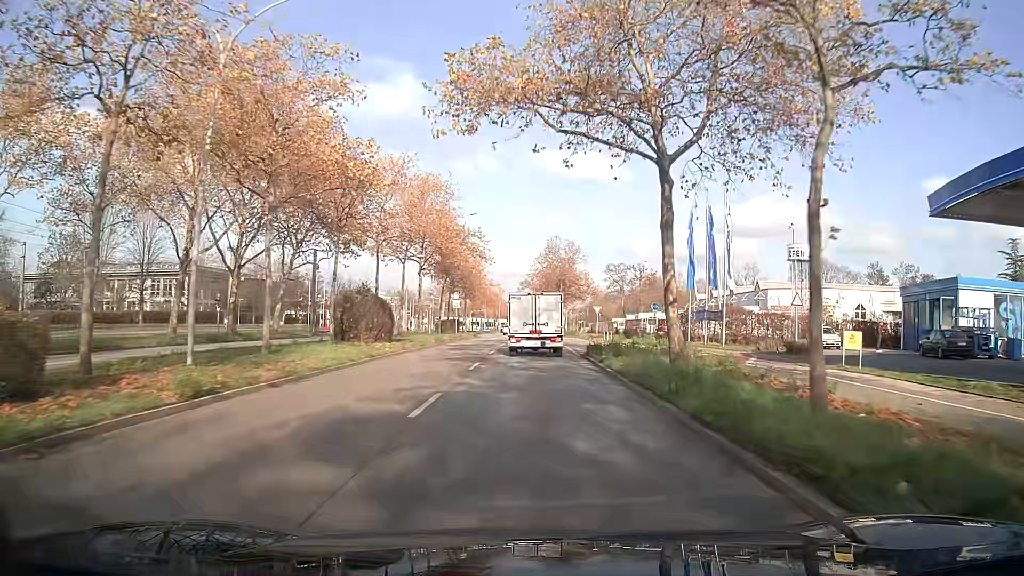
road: primary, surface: asphalt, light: Day
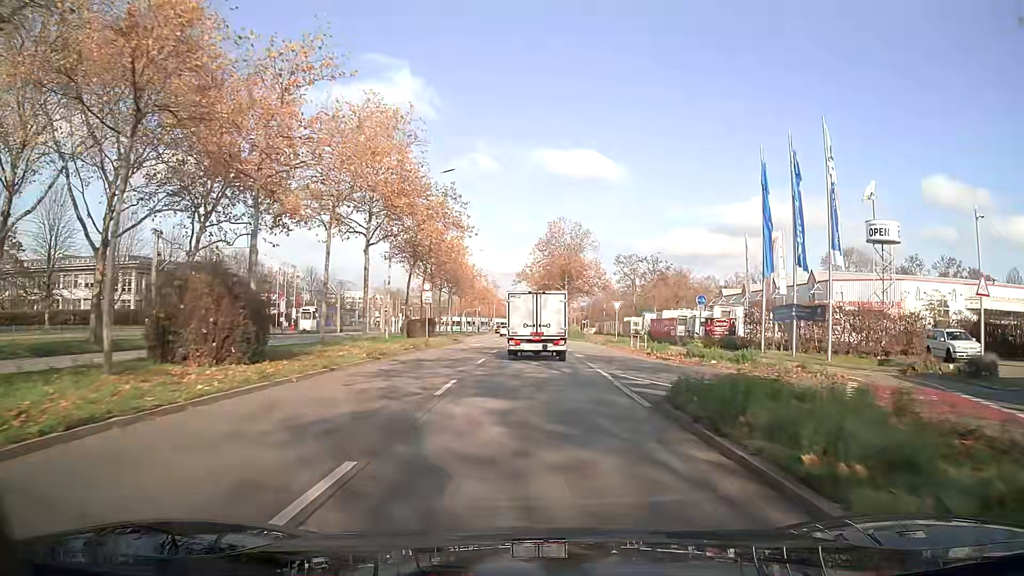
(0.0, +15.5) m; 0°
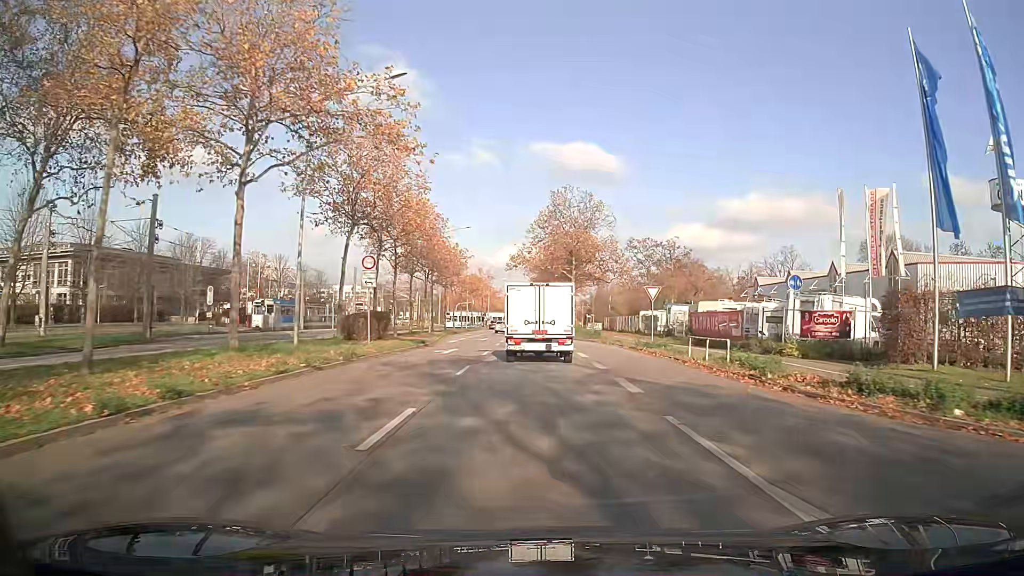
(0.0, +14.6) m; 0°
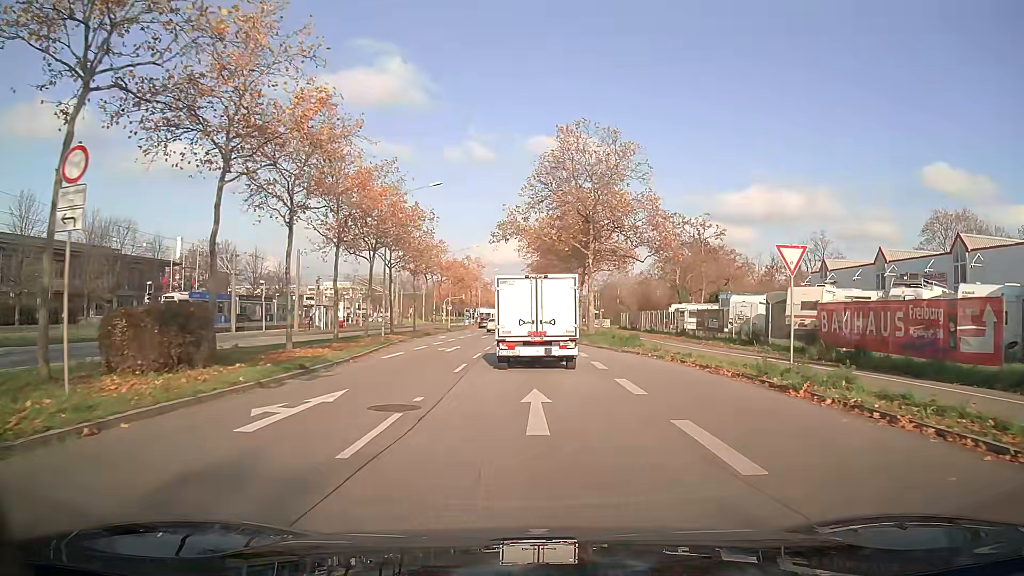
(+0.1, +18.4) m; 0°
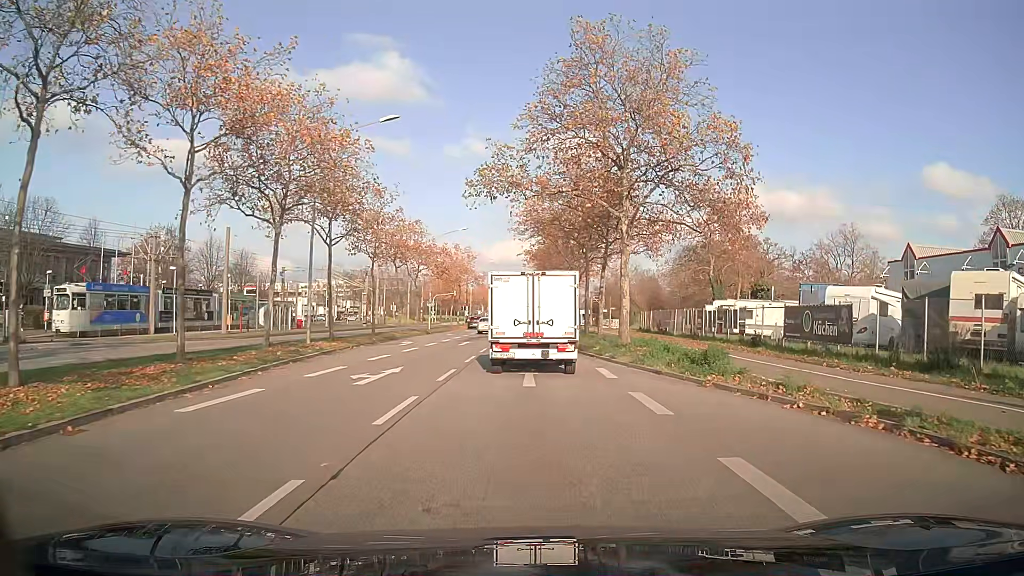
(0.0, +14.1) m; 0°
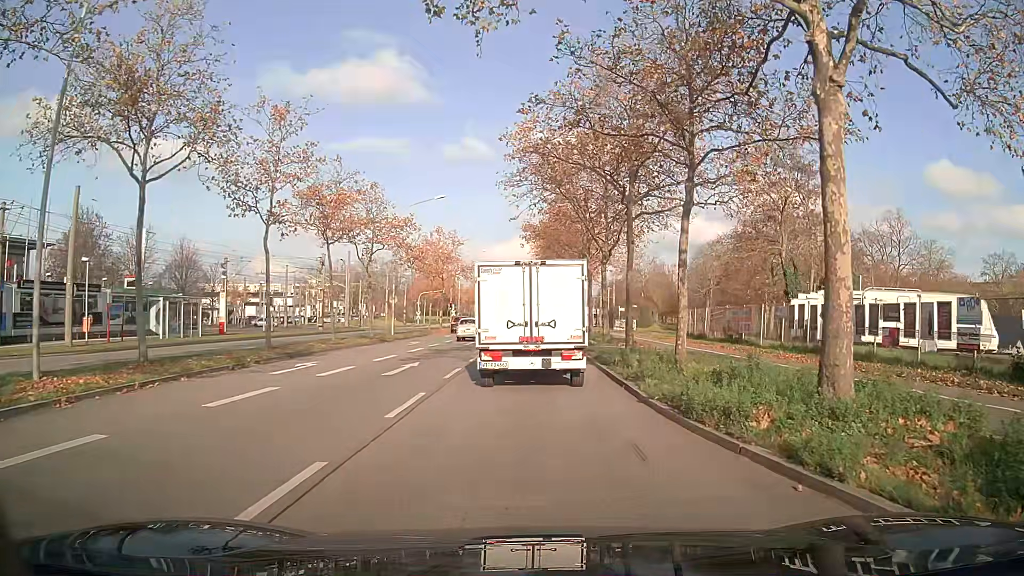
(0.0, +17.1) m; 0°
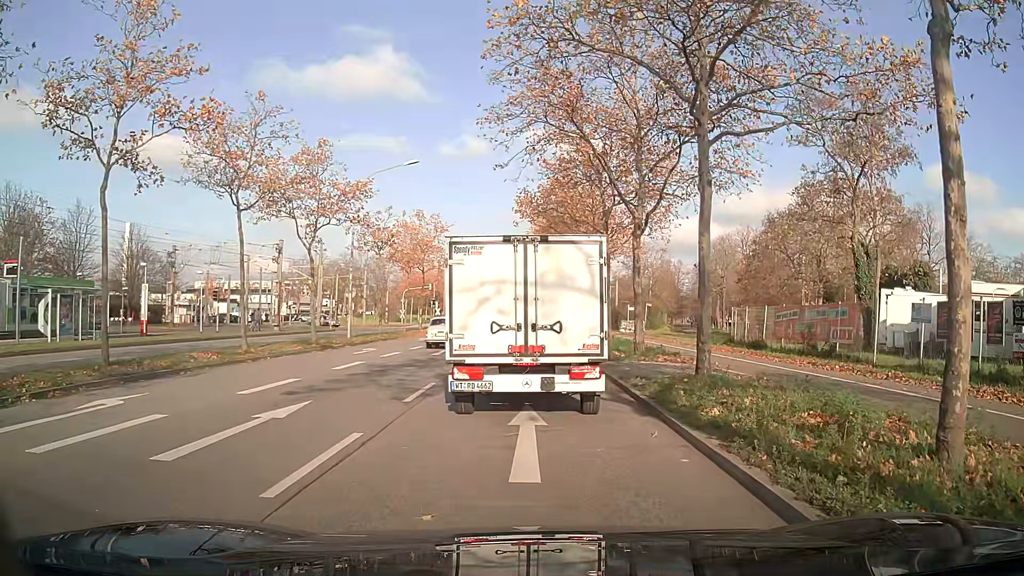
(0.0, +10.2) m; 0°
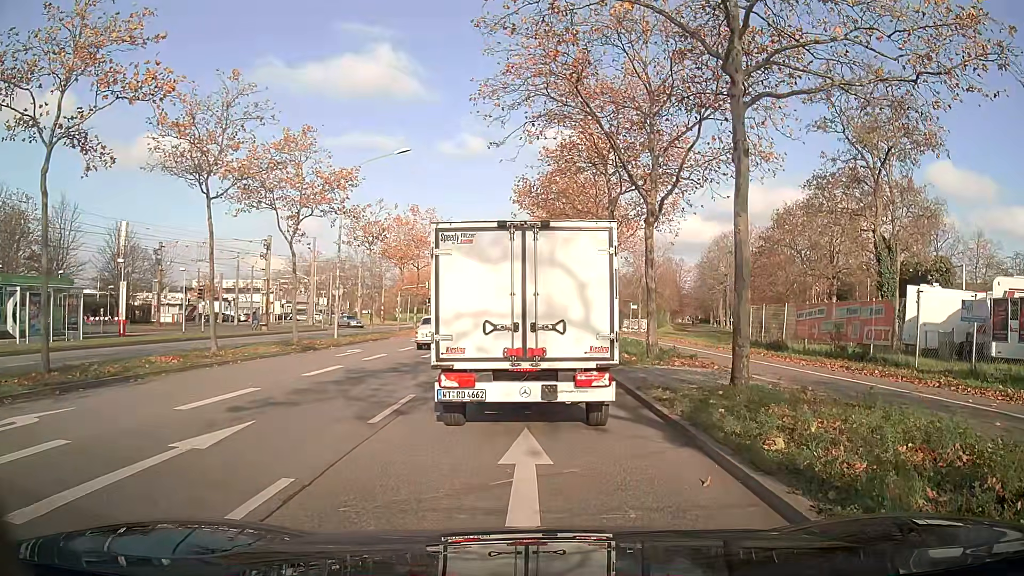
(0.0, +2.3) m; -1°
(0, +10) (0, +20) (0, +30) (+1, +40) (+1, +50) (+1, +60) (+1, +70) (+1, +80) (+1, +90) (+1, +100) m
